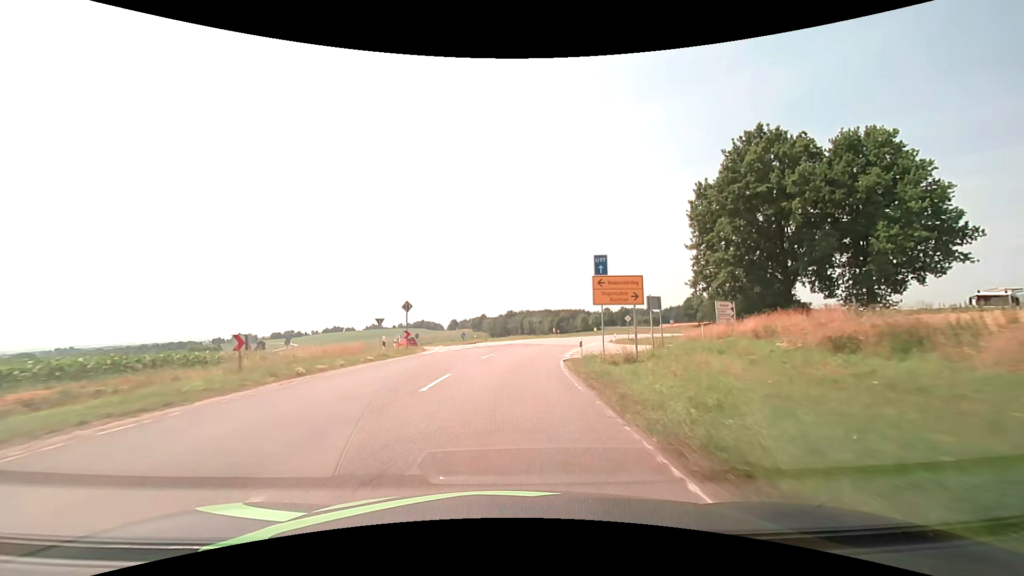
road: secondary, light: Day
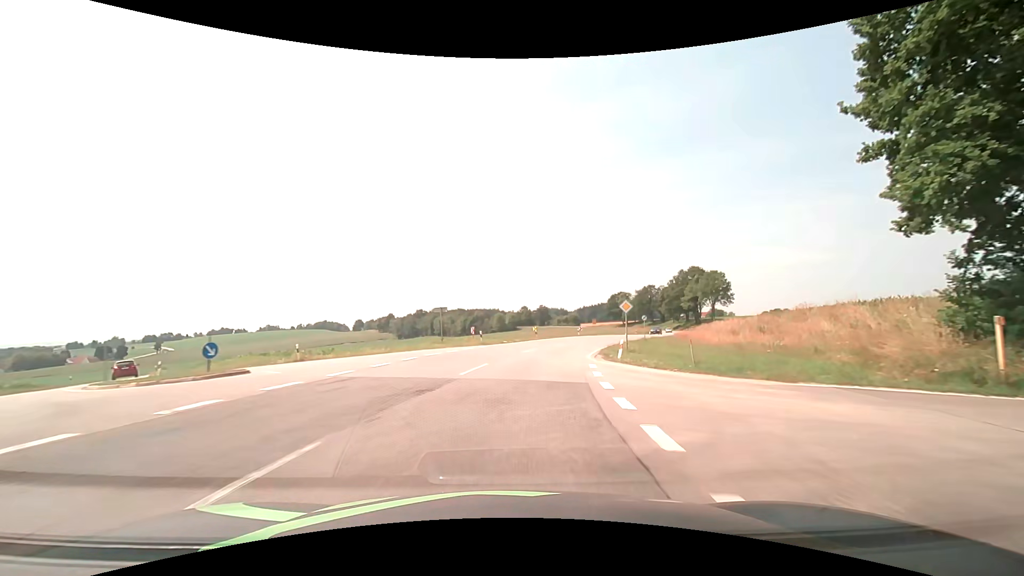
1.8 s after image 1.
(+2.4, +32.5) m; +10°
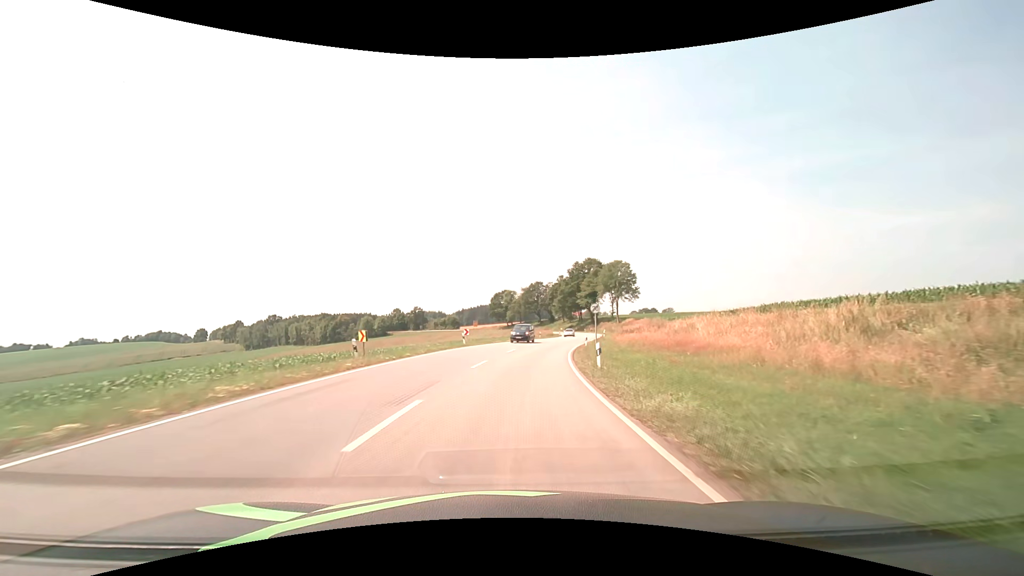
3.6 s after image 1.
(+3.8, +32.1) m; +14°
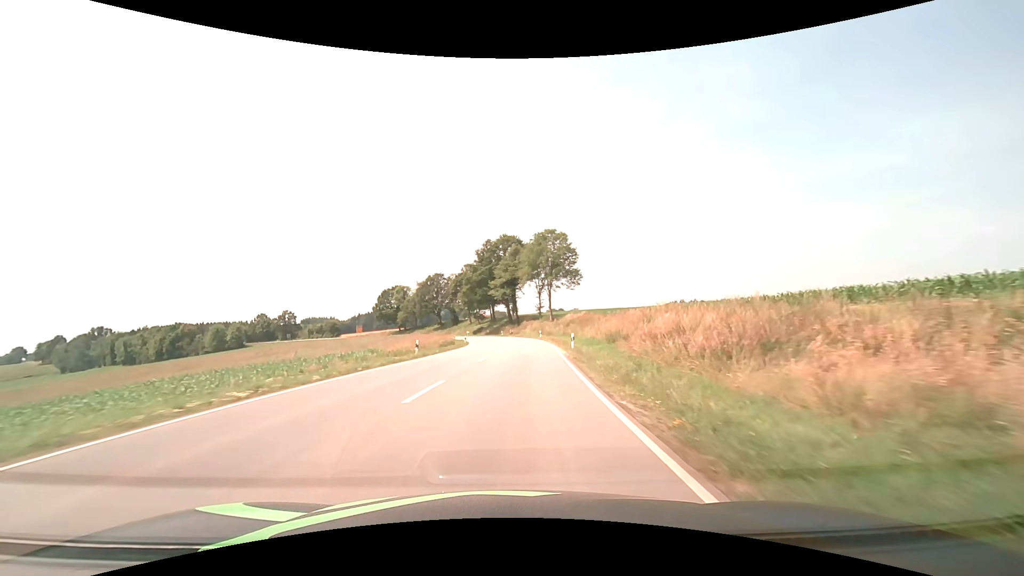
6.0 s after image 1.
(+4.5, +44.0) m; +11°
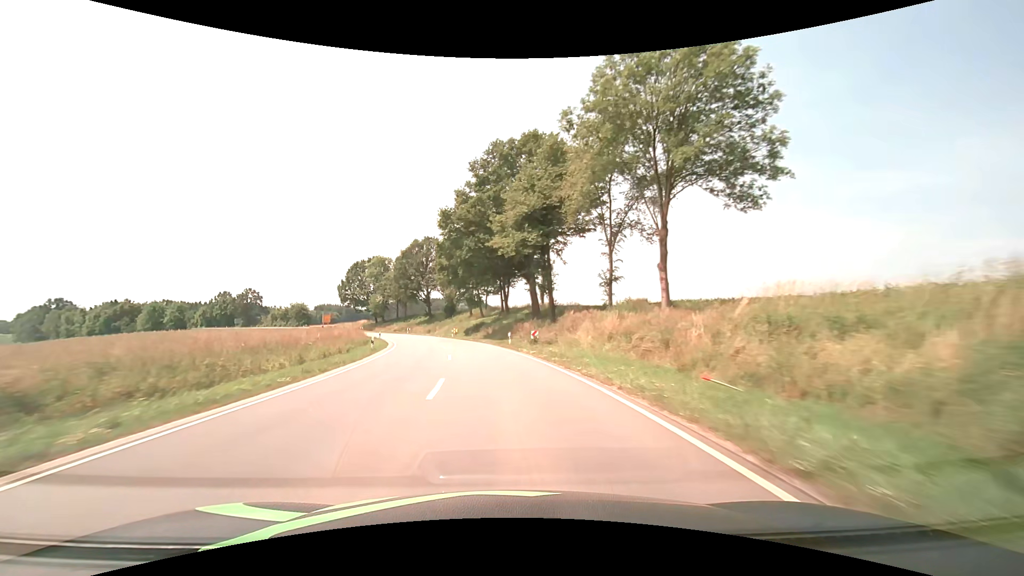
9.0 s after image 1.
(+1.3, +60.8) m; -3°
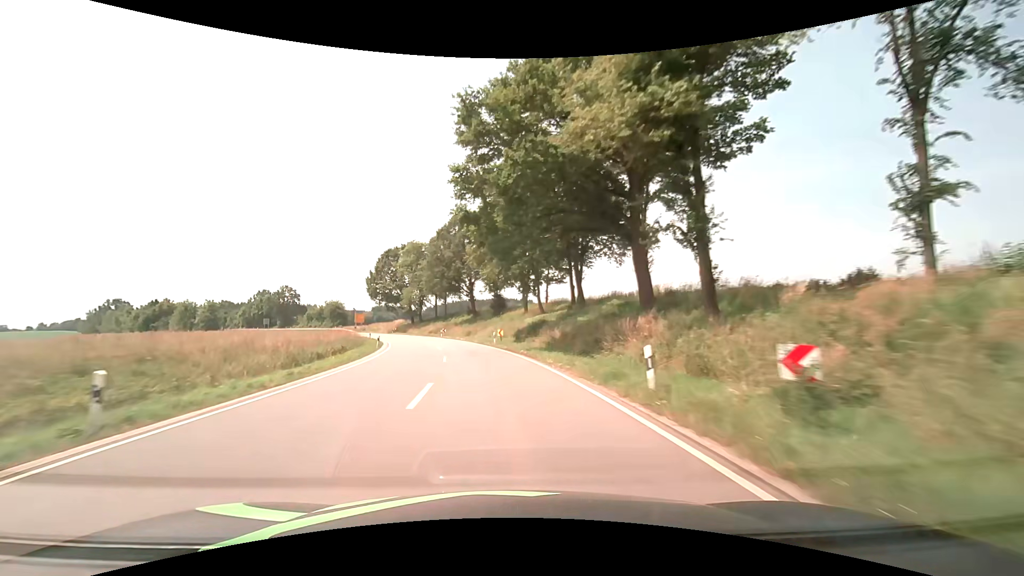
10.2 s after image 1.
(-1.4, +25.6) m; -7°
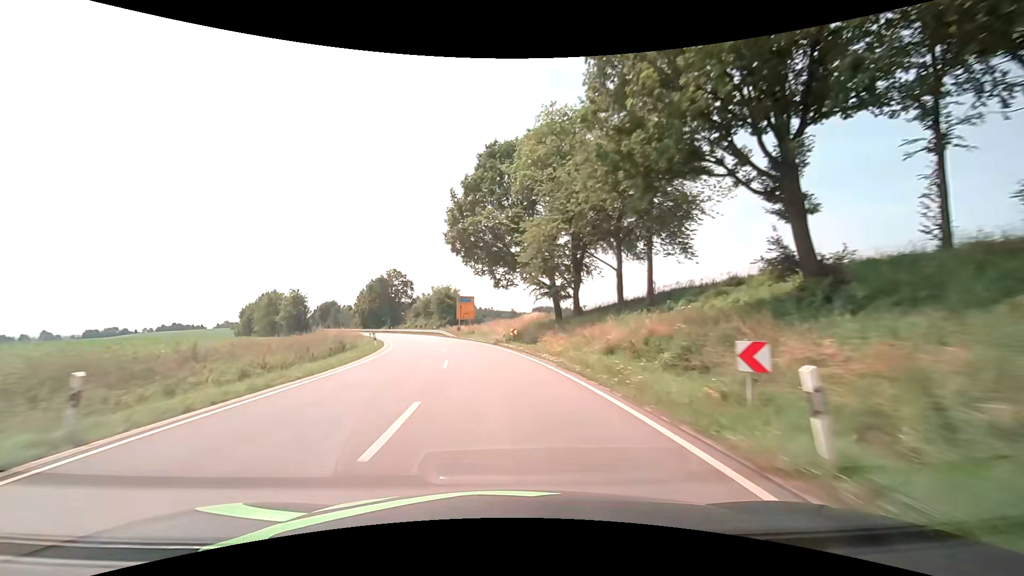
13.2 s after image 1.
(-10.2, +63.7) m; -19°
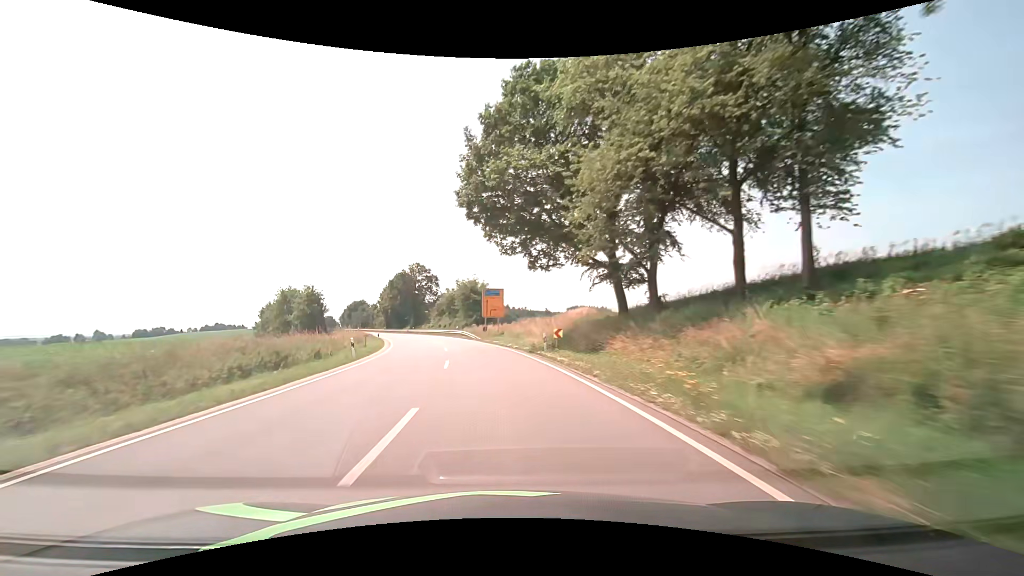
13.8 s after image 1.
(-0.4, +13.0) m; -4°
(0, +10) (-1, +20) (-2, +30) (-4, +40) (-6, +50) (-9, +59) (-12, +69) (-15, +78) (-19, +87) (-22, +97) m
